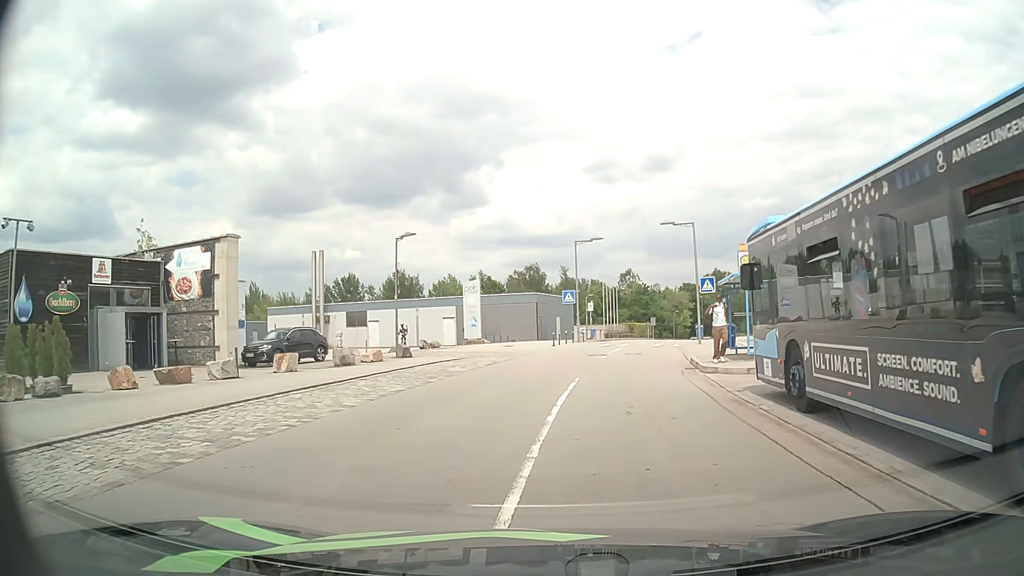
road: residential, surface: asphalt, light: Day
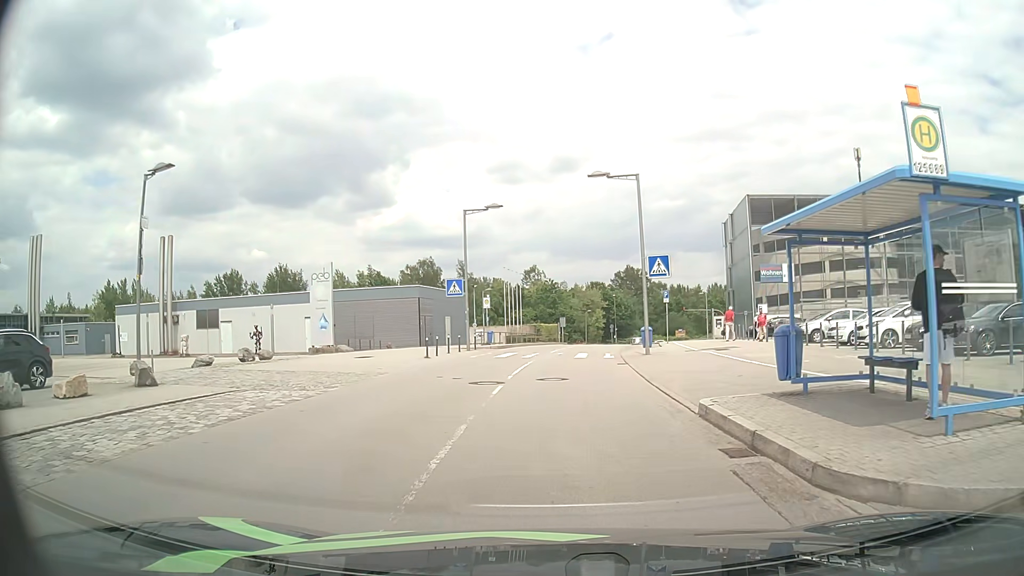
(+1.0, +13.2) m; +8°
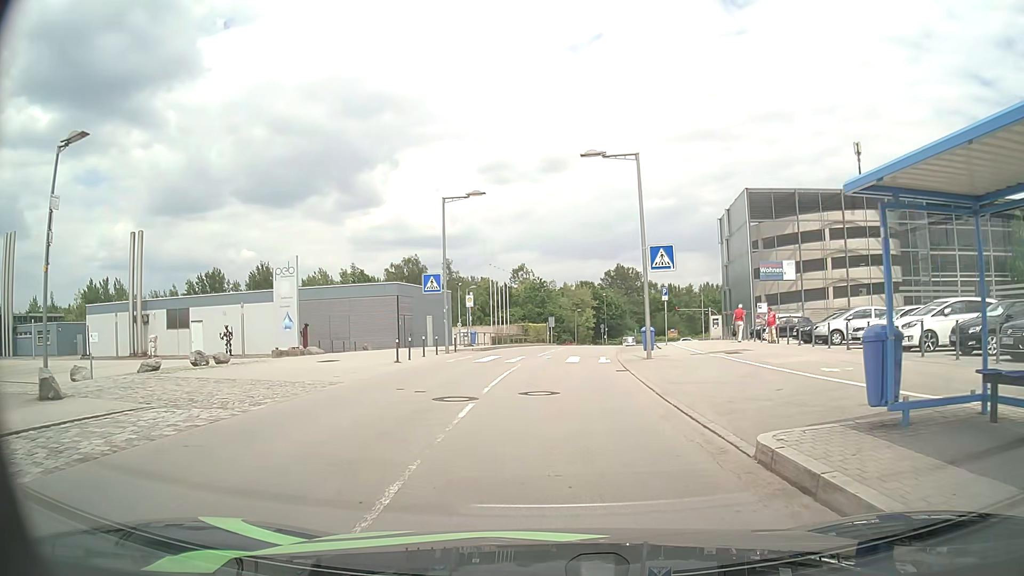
(0.0, +3.3) m; 0°
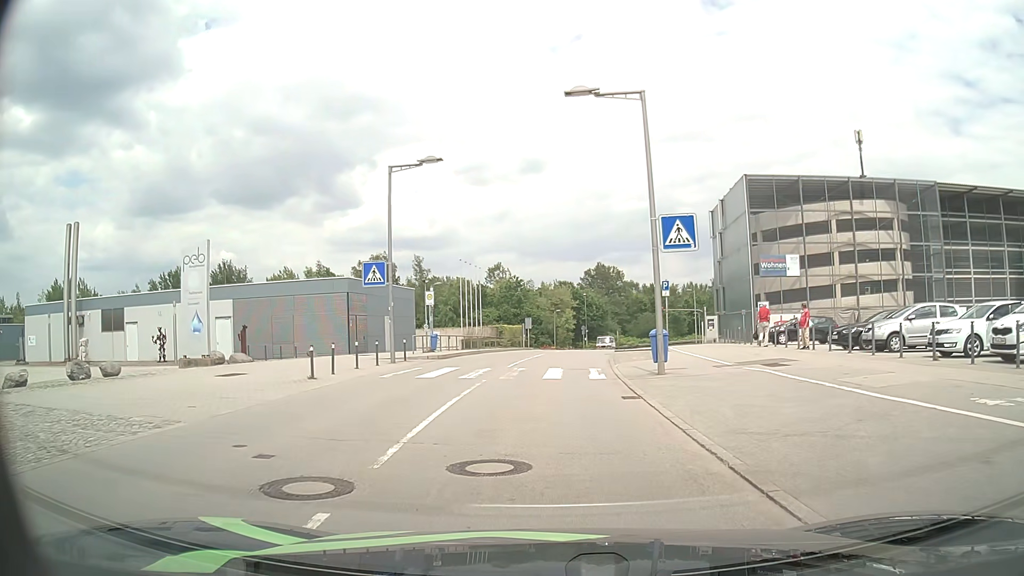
(+0.2, +6.6) m; +2°
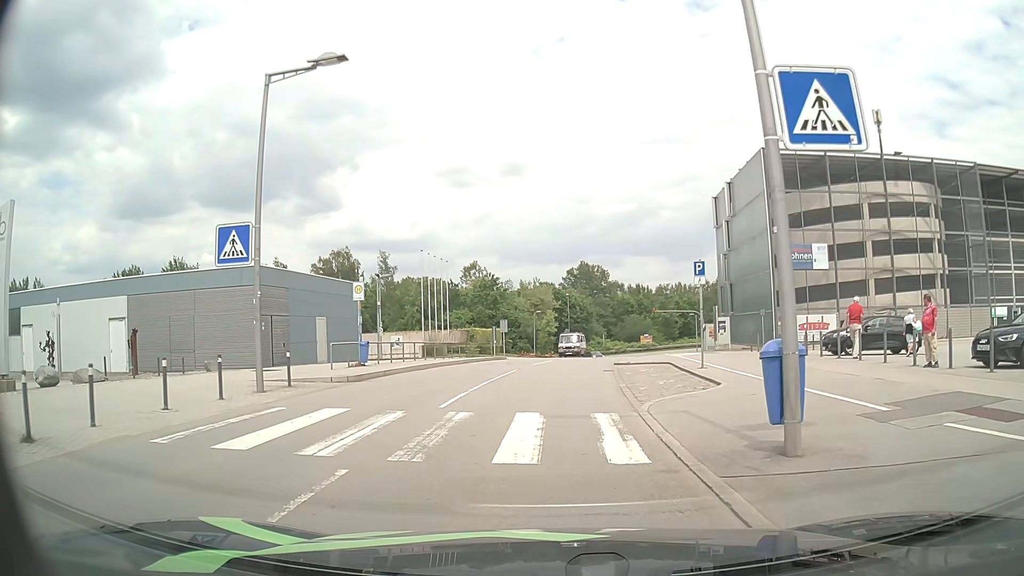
(+0.2, +10.0) m; +2°
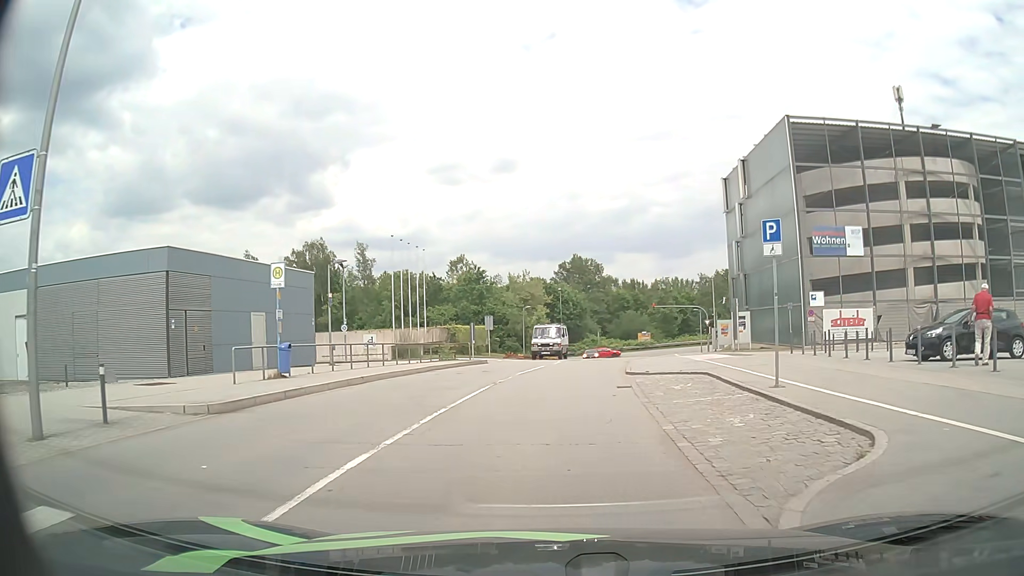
(0.0, +7.1) m; 0°
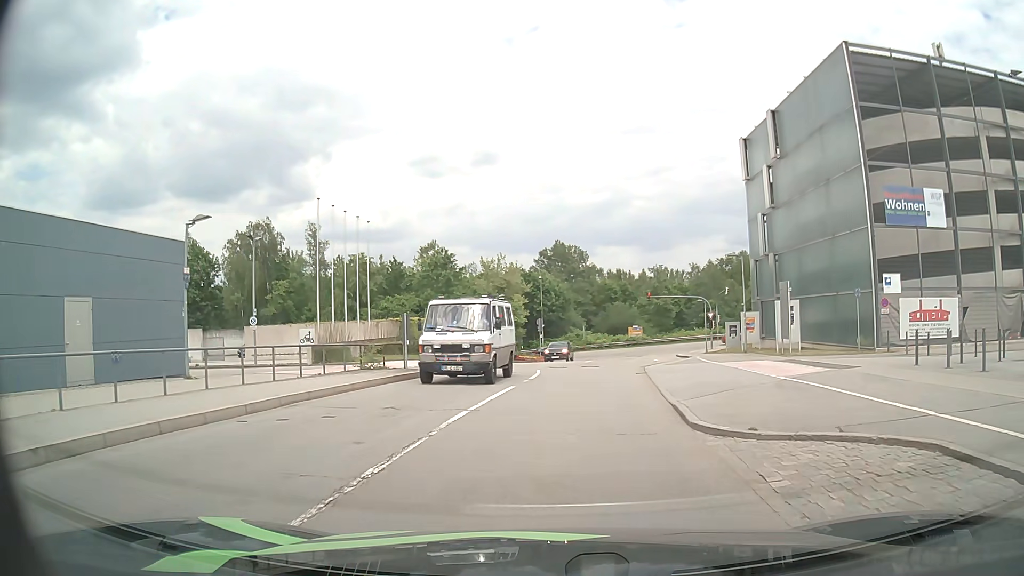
(+0.2, +11.6) m; +2°
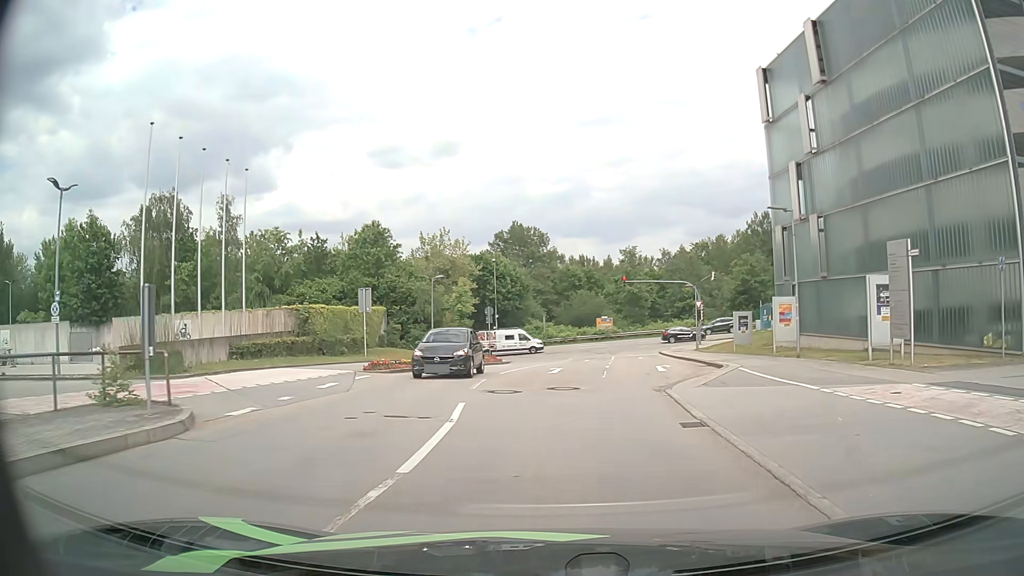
(+0.3, +12.8) m; +3°
